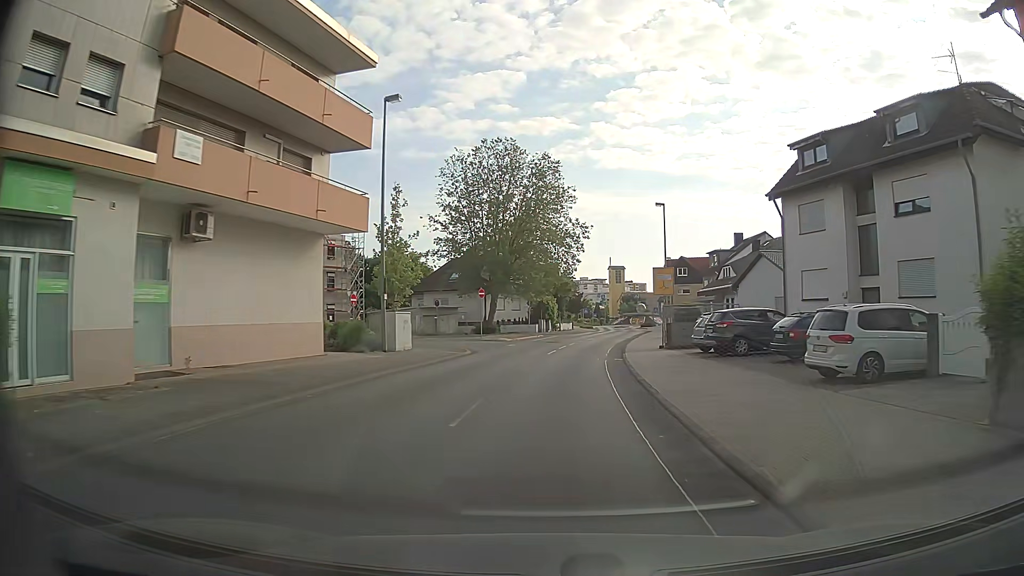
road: secondary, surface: asphalt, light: Day
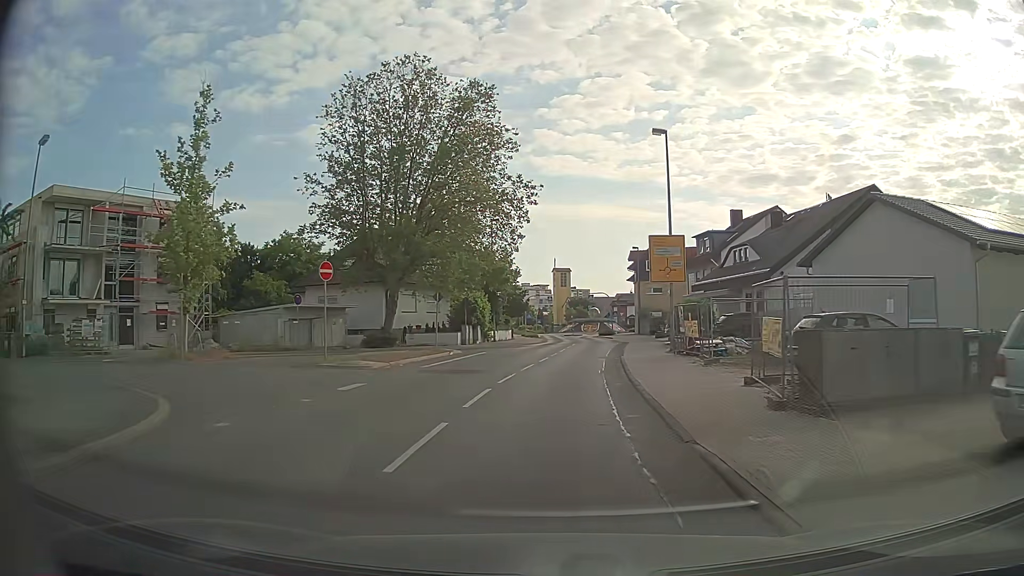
(+0.8, +21.7) m; +5°
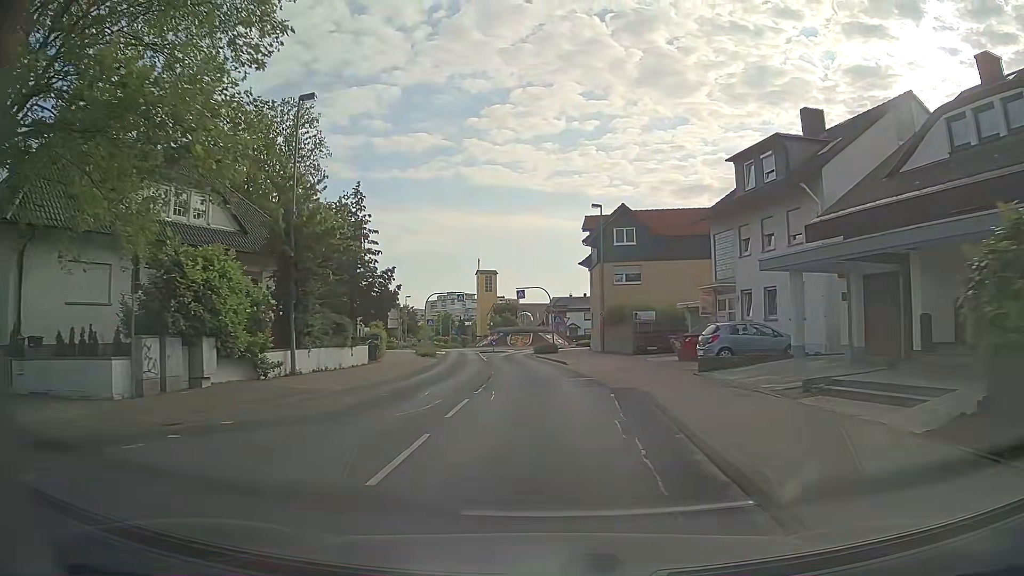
(+2.0, +32.5) m; +6°
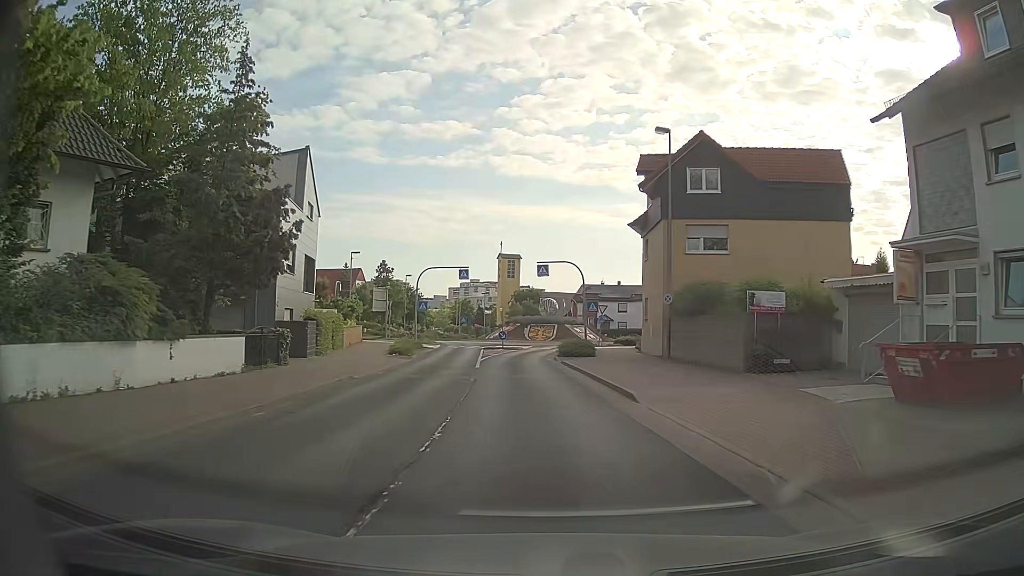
(-0.1, +17.1) m; -2°
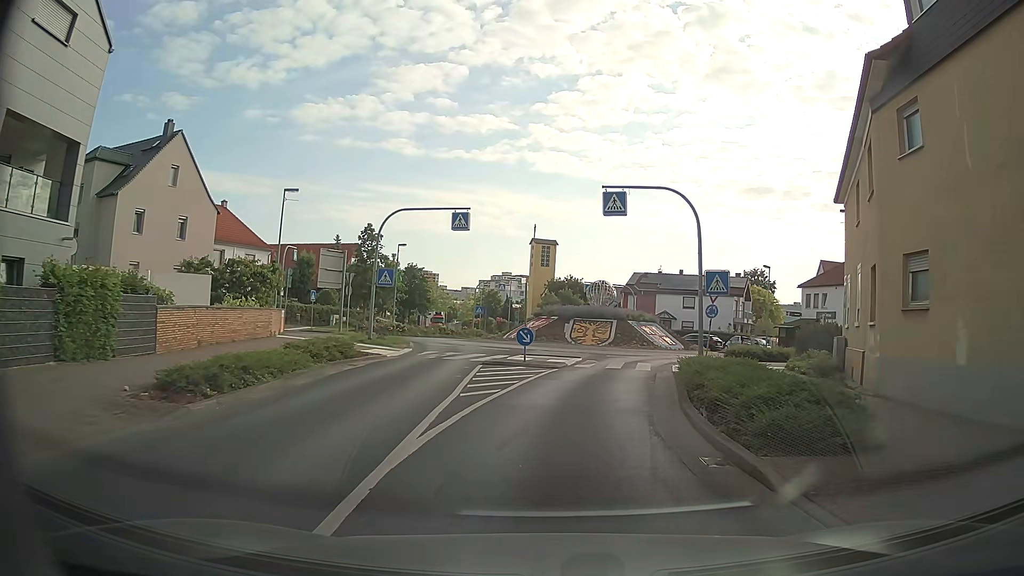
(-0.9, +23.8) m; -2°
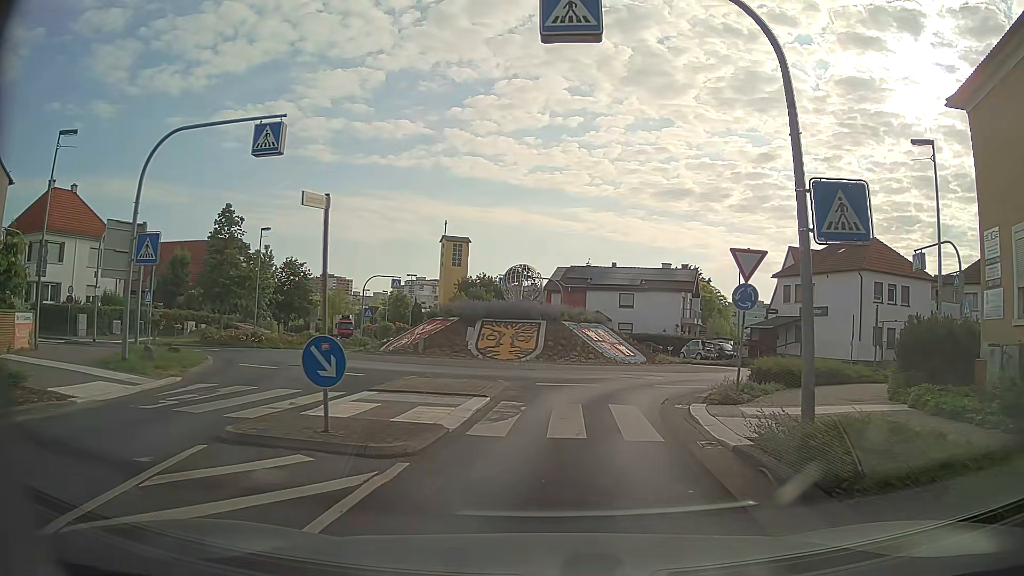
(+0.7, +13.8) m; +7°
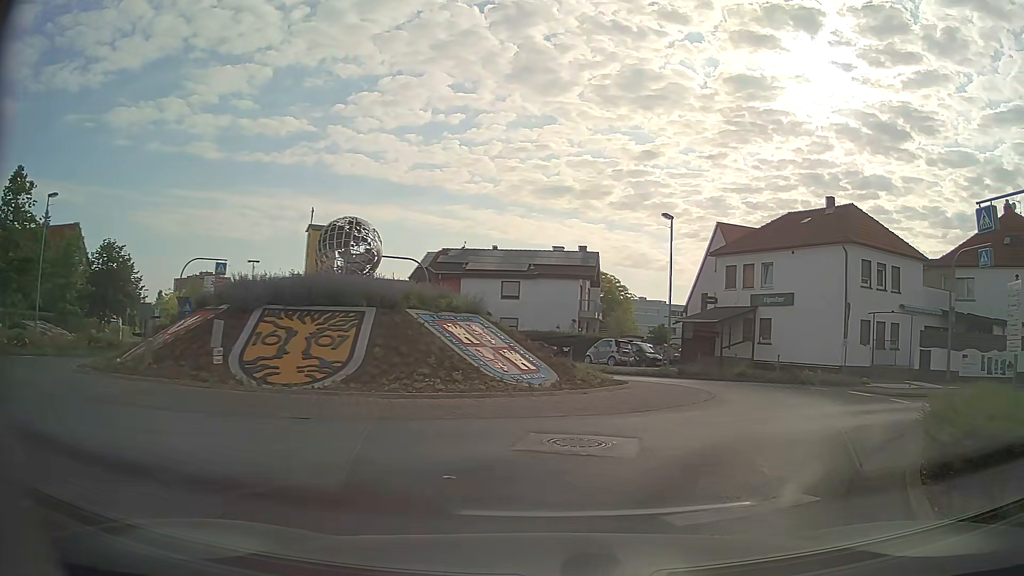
(+0.8, +12.8) m; +10°
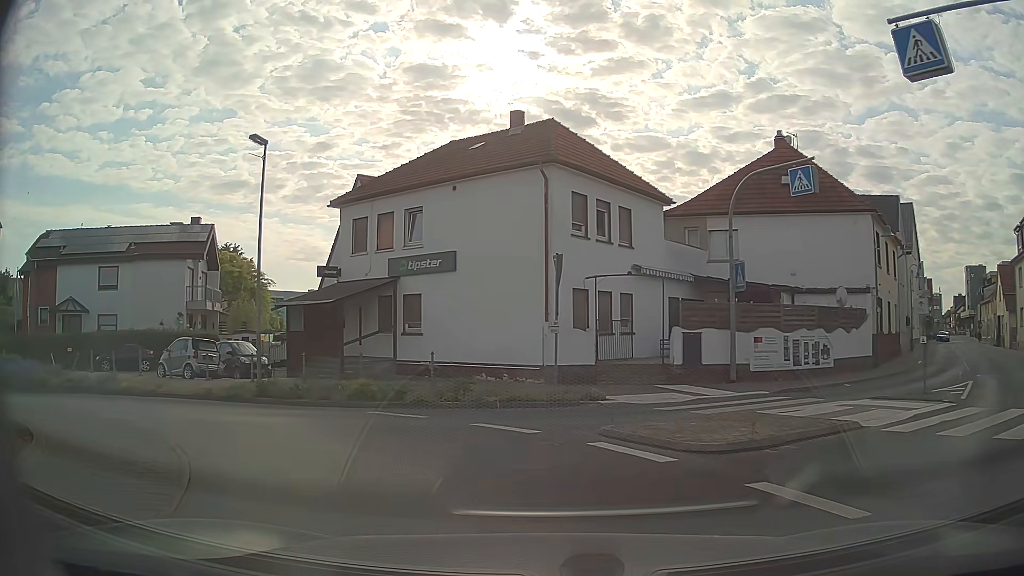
(+4.1, +12.0) m; +28°
(-3, +9) (-11, +14) (-21, +15) (-30, +19) (-39, +24) (-48, +29) (-57, +33) (-66, +38) (-75, +43) (-83, +47) m
